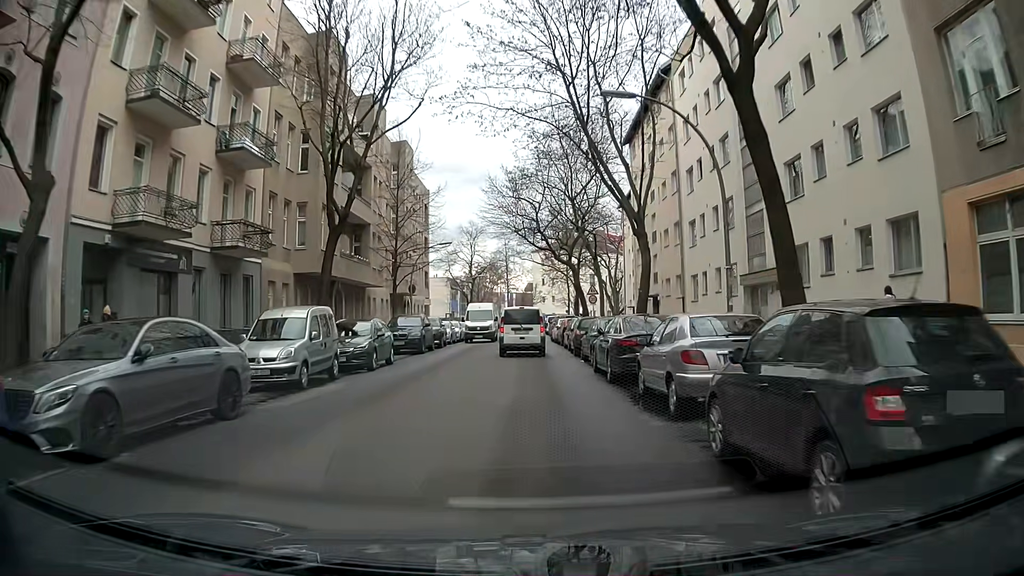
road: residential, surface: asphalt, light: Day
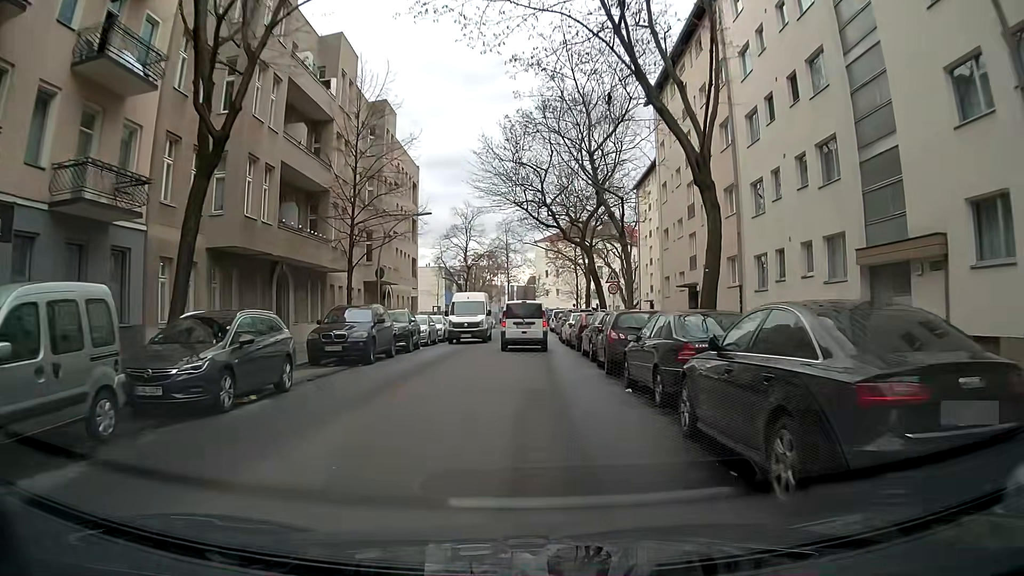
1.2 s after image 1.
(-0.3, +9.9) m; -1°
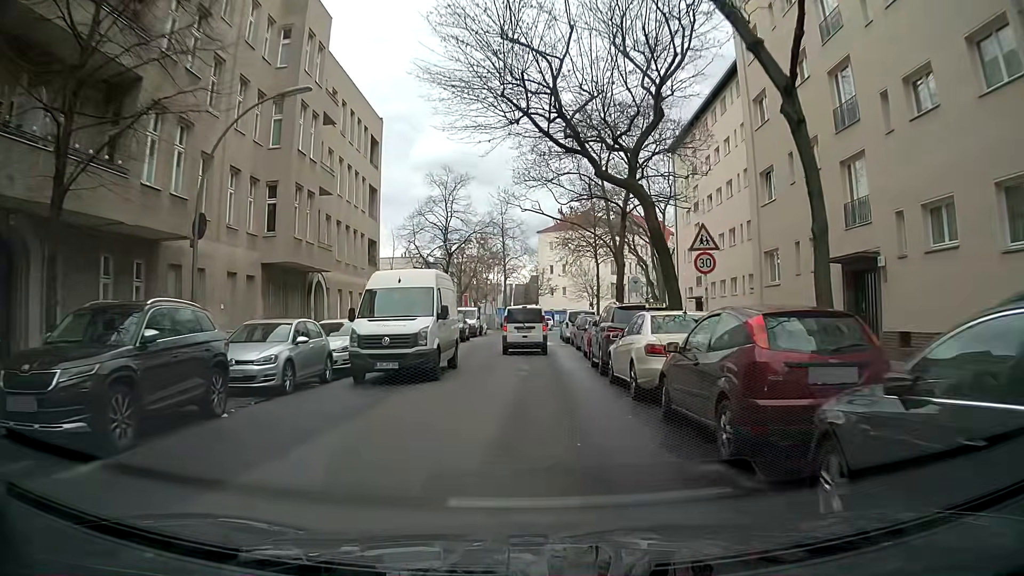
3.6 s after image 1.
(-0.3, +18.8) m; -1°
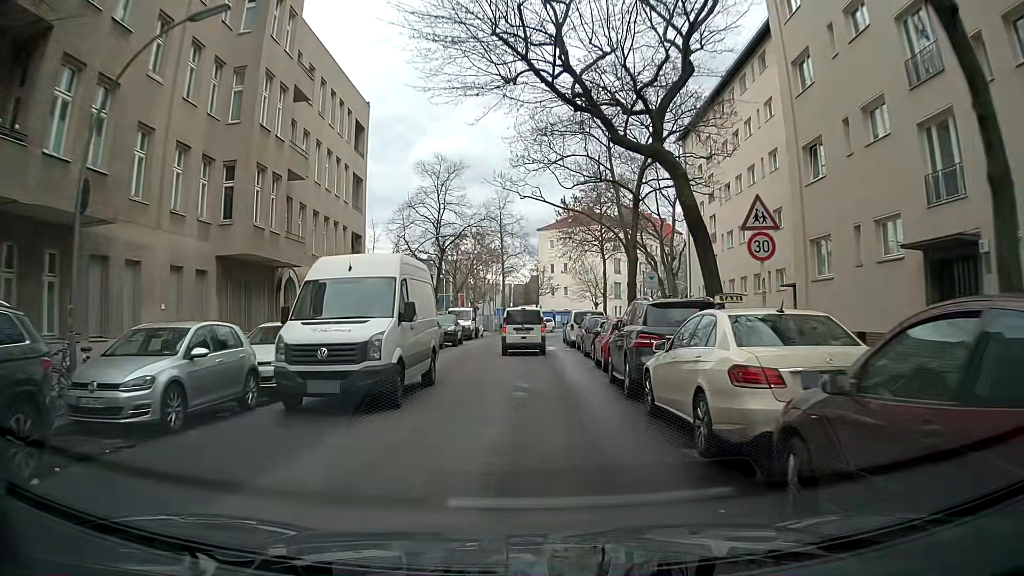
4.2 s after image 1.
(0.0, +4.5) m; +1°
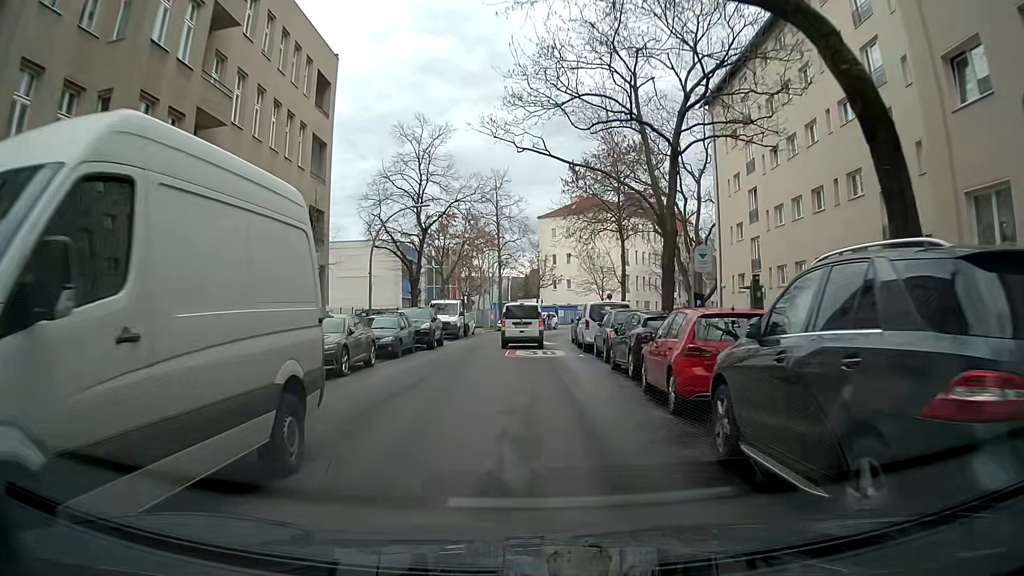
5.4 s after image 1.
(-0.1, +8.7) m; -1°
